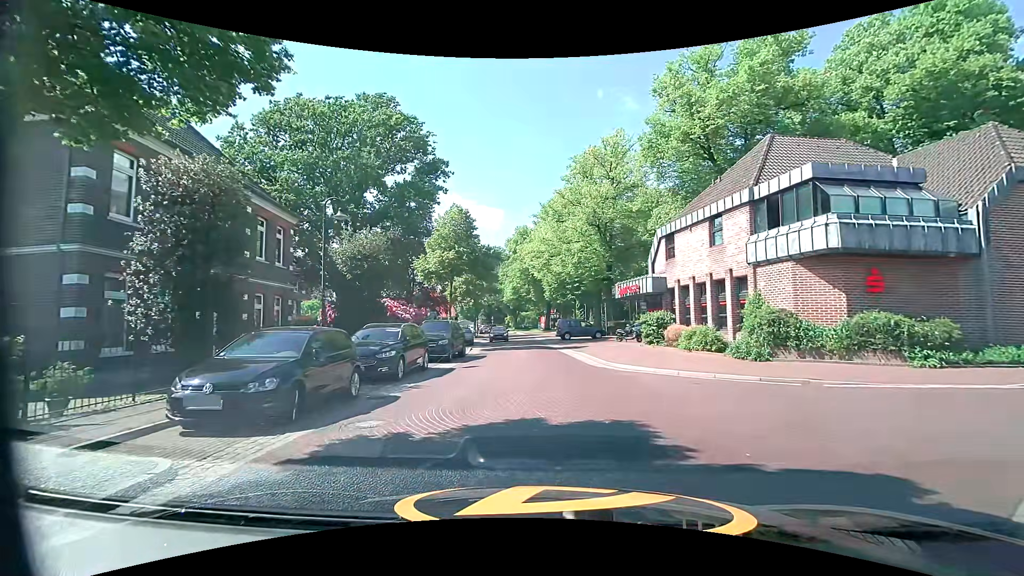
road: residential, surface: paving_stones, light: Day
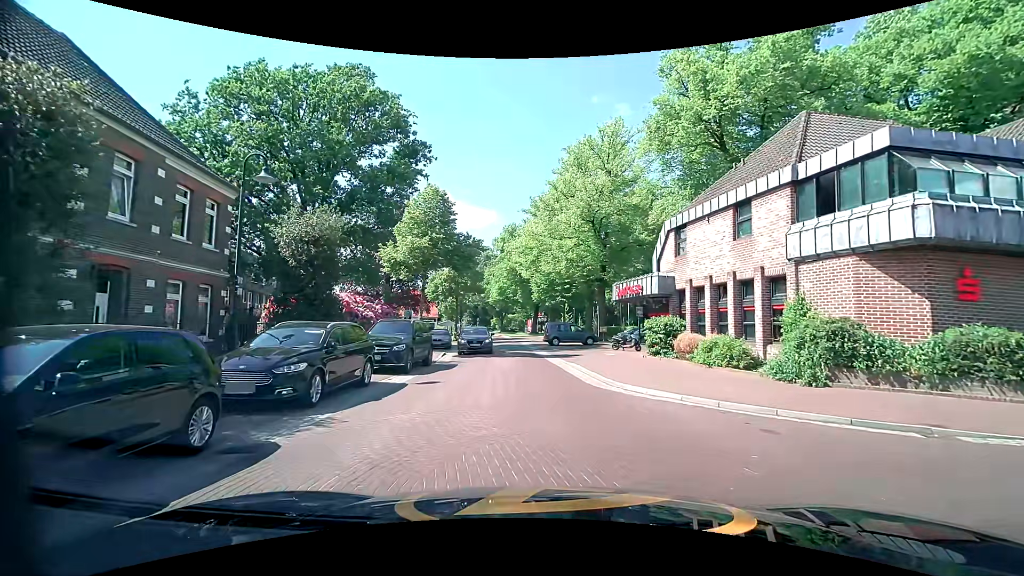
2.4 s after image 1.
(-0.1, +4.2) m; 0°
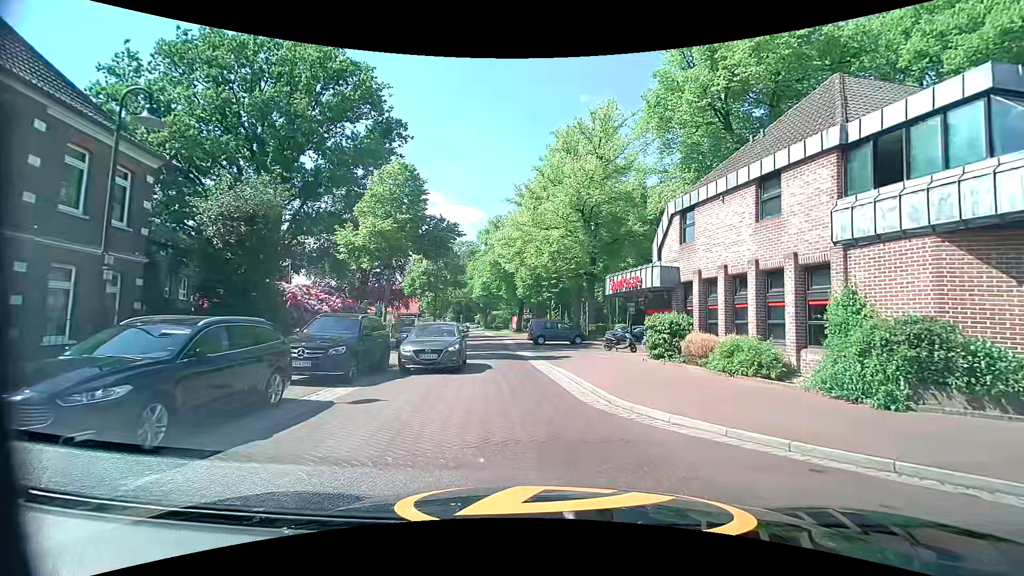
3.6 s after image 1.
(+0.1, +3.5) m; +3°
